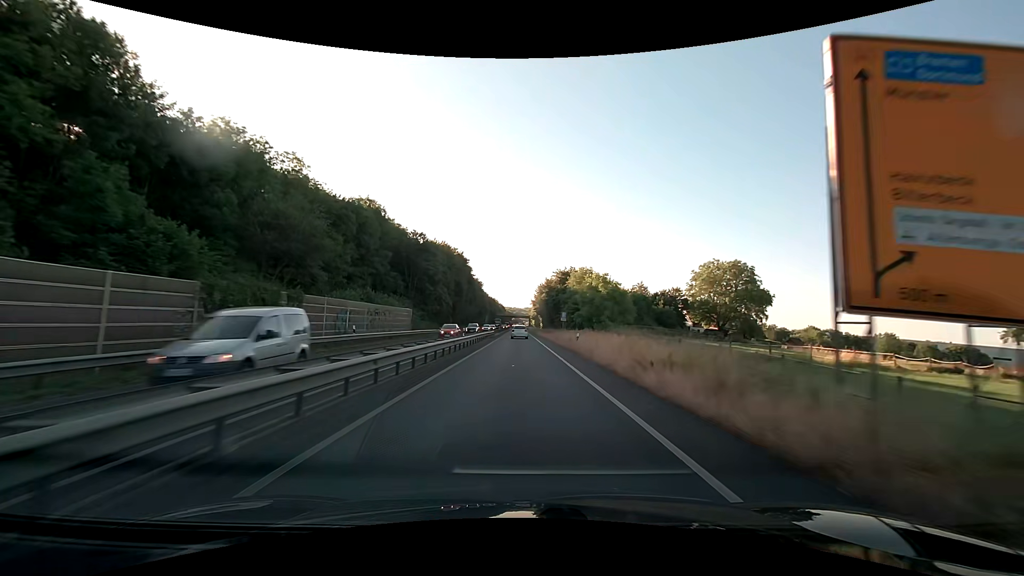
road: trunk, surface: asphalt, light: Day
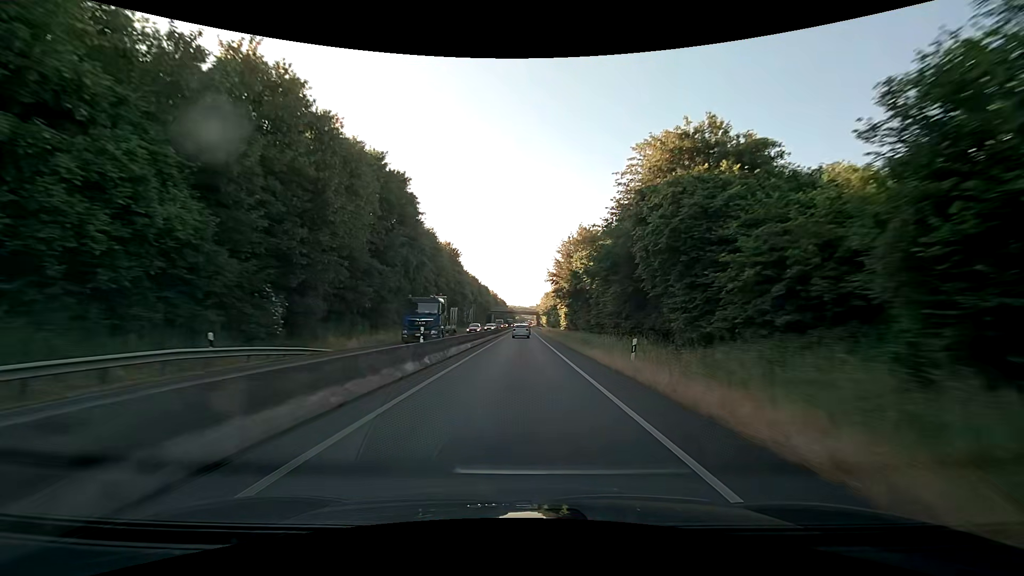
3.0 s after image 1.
(-0.5, +64.8) m; -1°
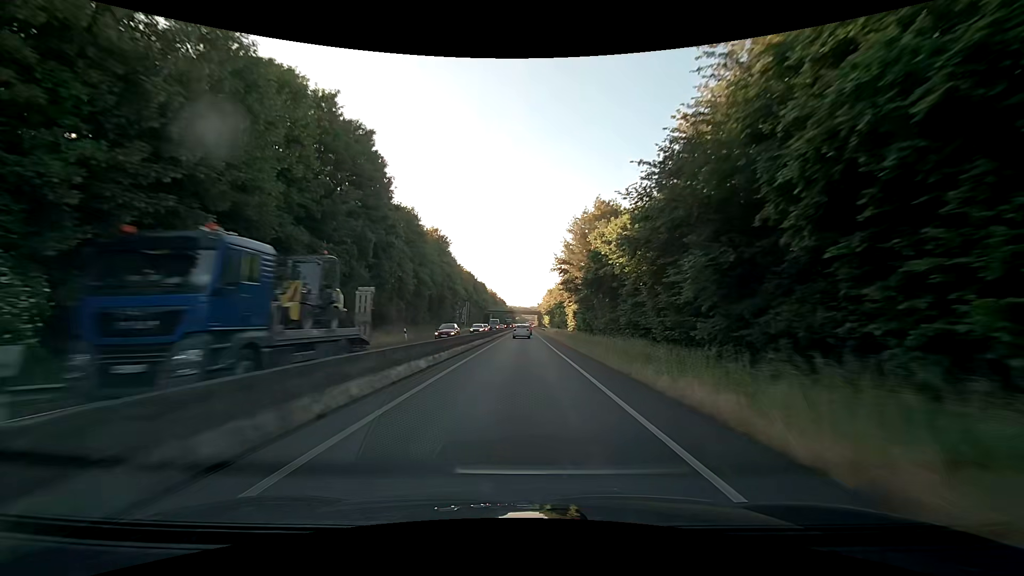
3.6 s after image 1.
(0.0, +13.0) m; 0°
(0, +10) (0, +20) (0, +30) (0, +40) (0, +50) (0, +60) (0, +70) (0, +80) (0, +90) (0, +100) m
